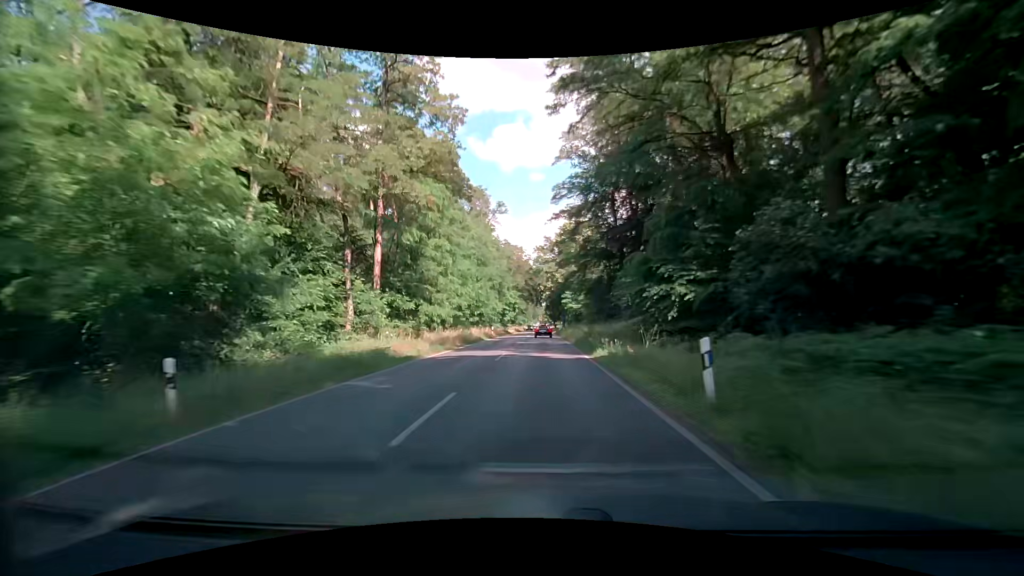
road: primary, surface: asphalt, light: Day
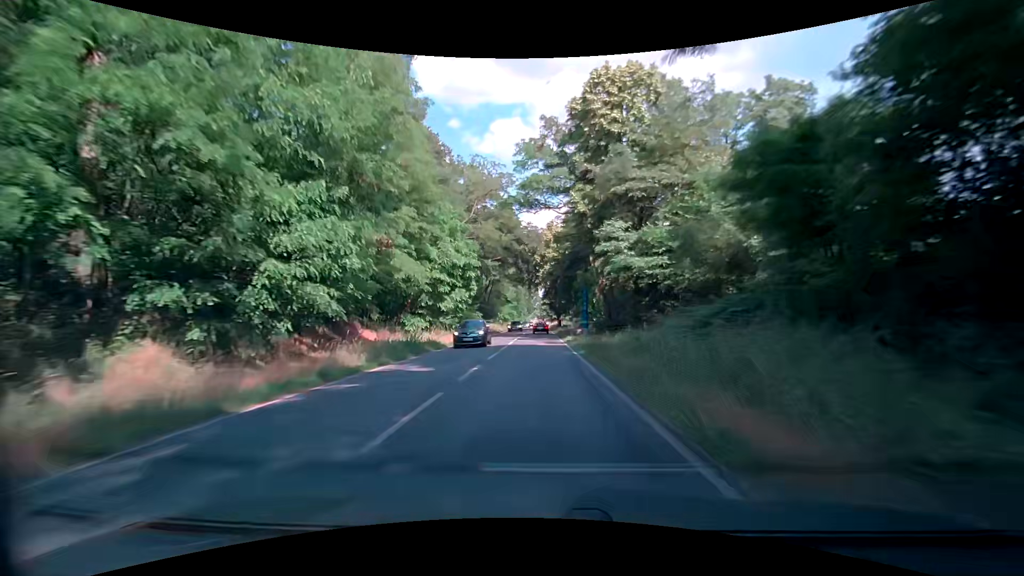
(-0.3, +55.2) m; 0°
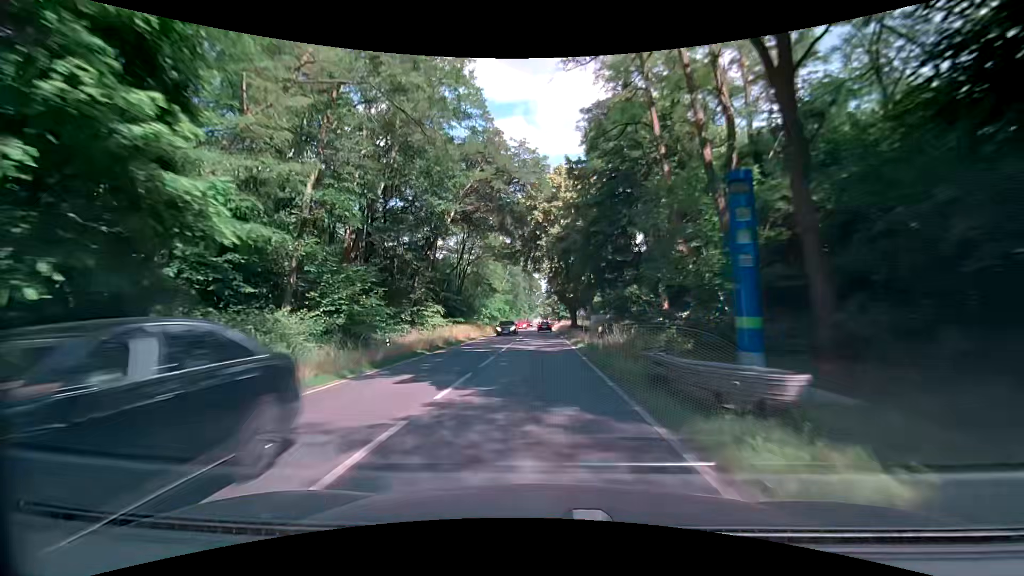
(-0.3, +32.7) m; 0°
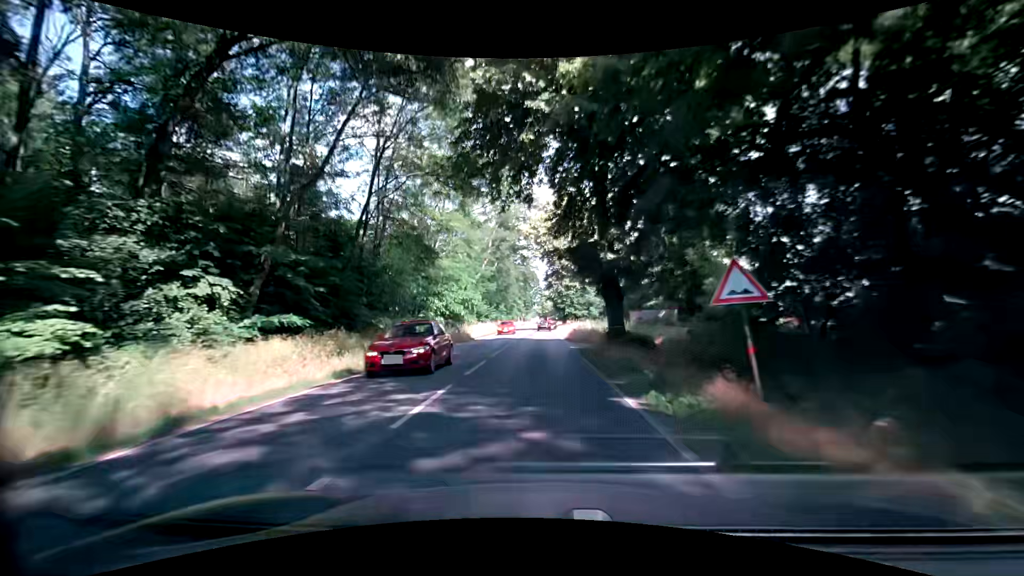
(-0.1, +32.5) m; 0°
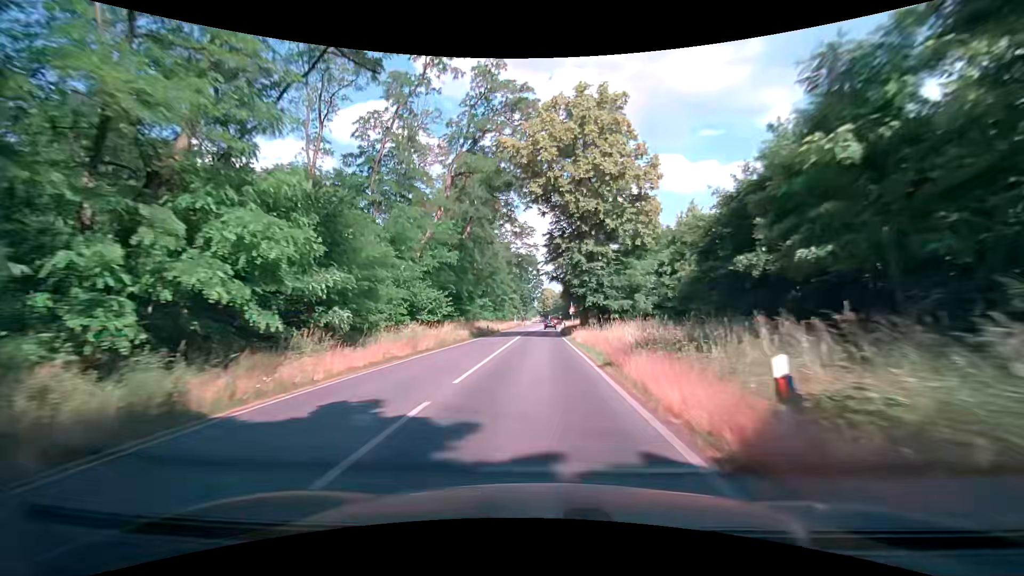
(-0.2, +32.4) m; 0°
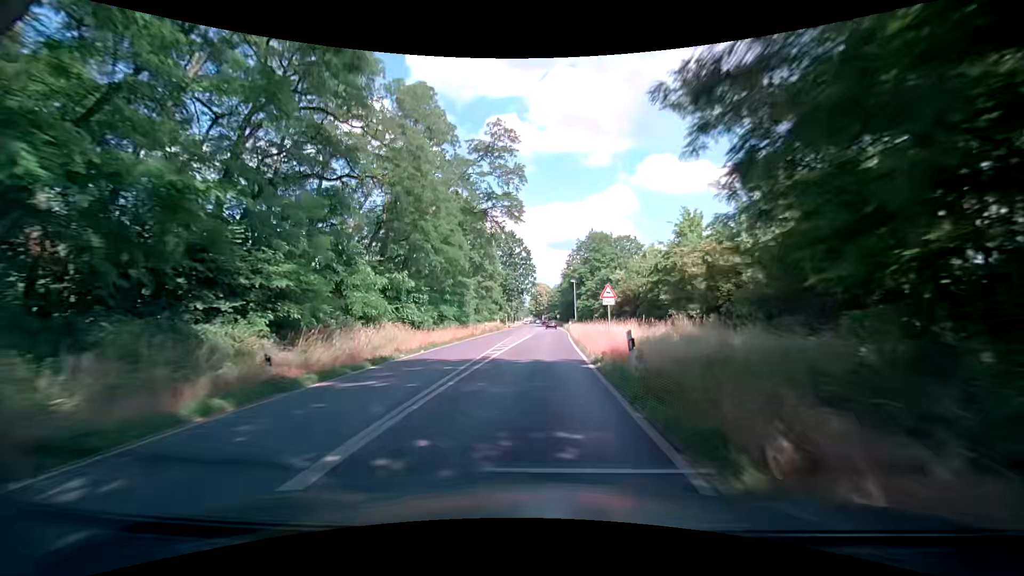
(+0.2, +43.2) m; +1°
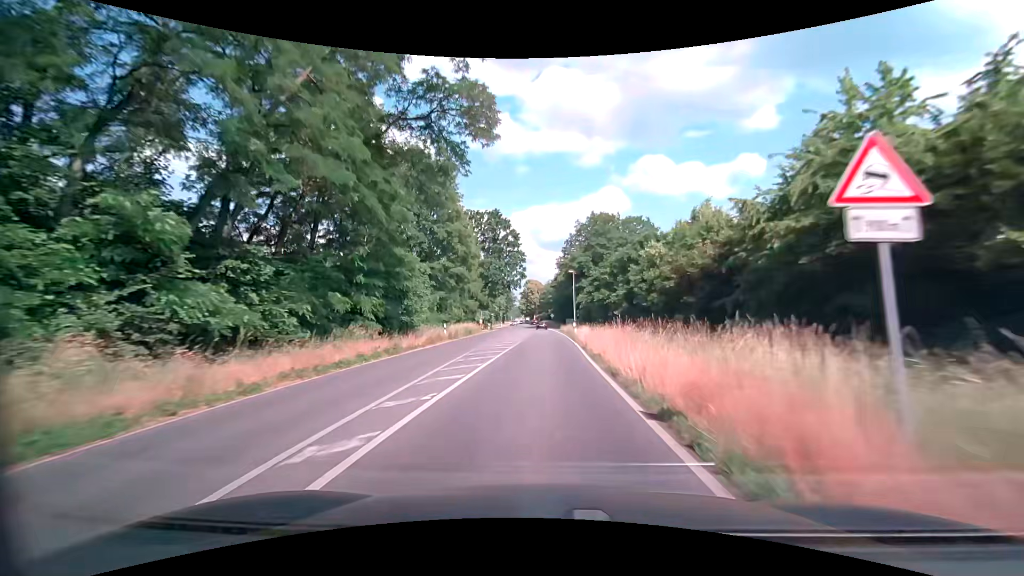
(+0.2, +21.6) m; +1°
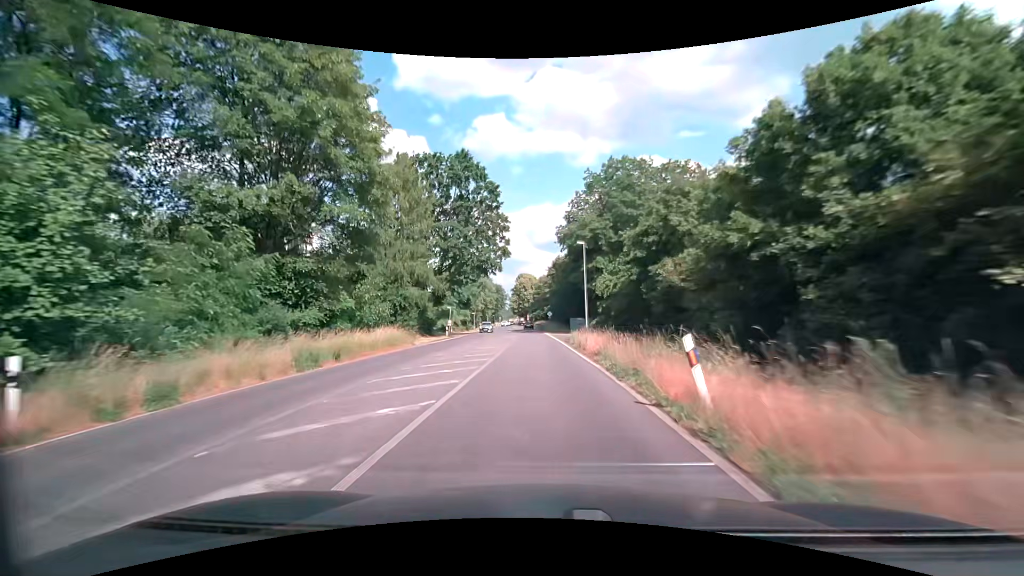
(0.0, +32.4) m; 0°
(0, +10) (0, +20) (0, +30) (0, +40) (-1, +50) (-1, +60) (-2, +70) (-2, +80) (-3, +90) (-3, +100) m
